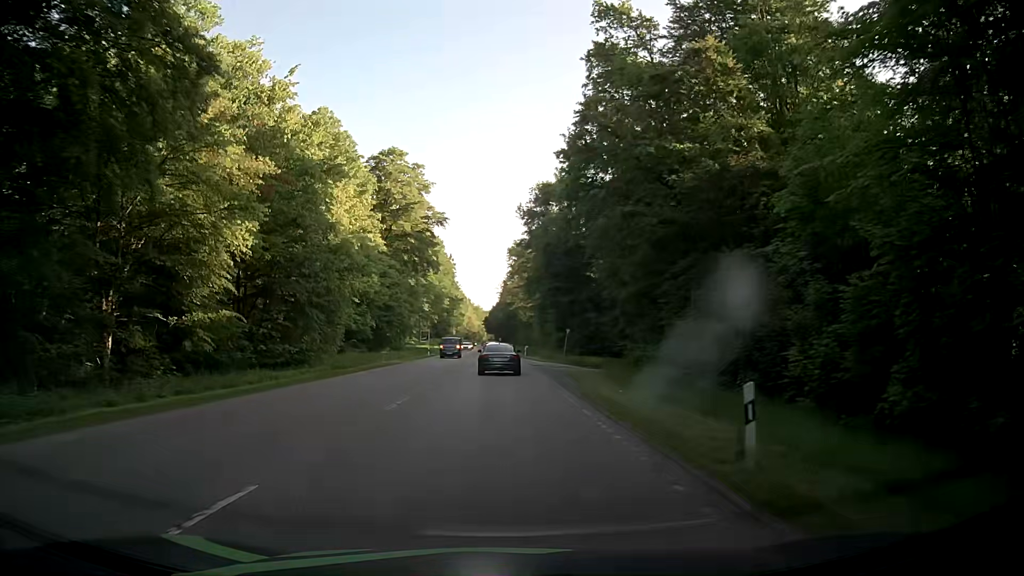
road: secondary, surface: asphalt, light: Day
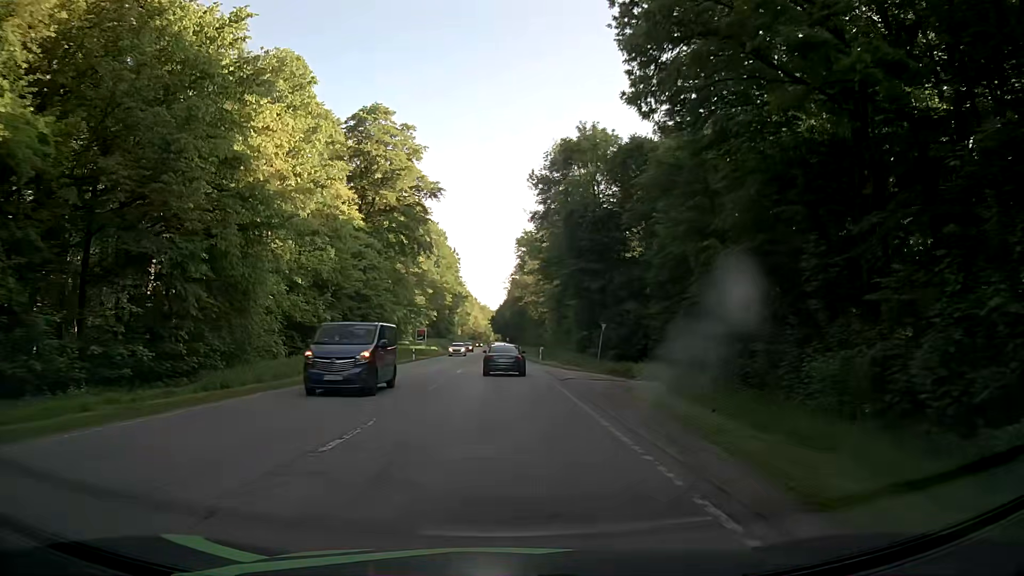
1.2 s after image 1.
(-0.1, +17.7) m; -1°
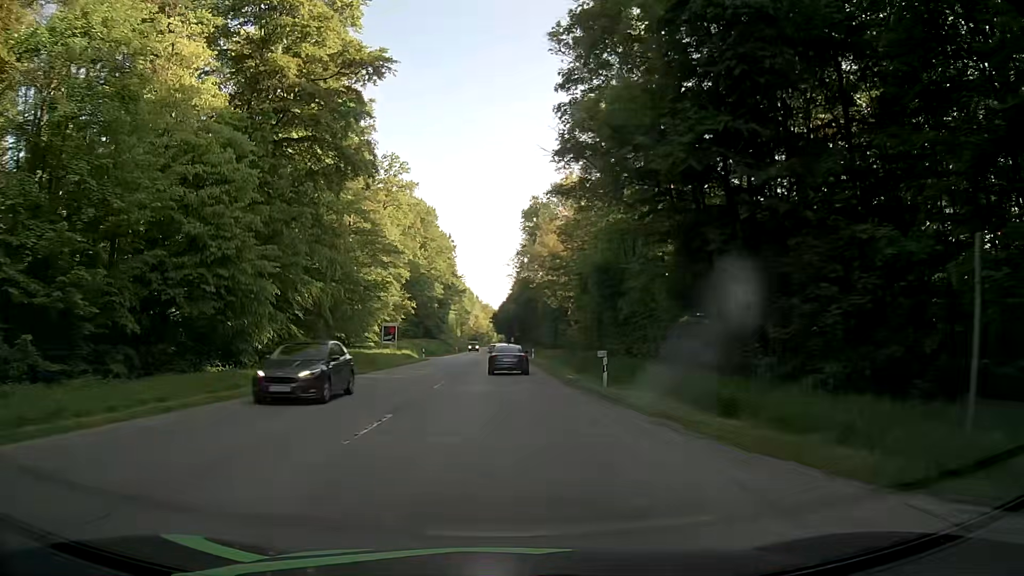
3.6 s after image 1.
(+0.1, +35.2) m; 0°
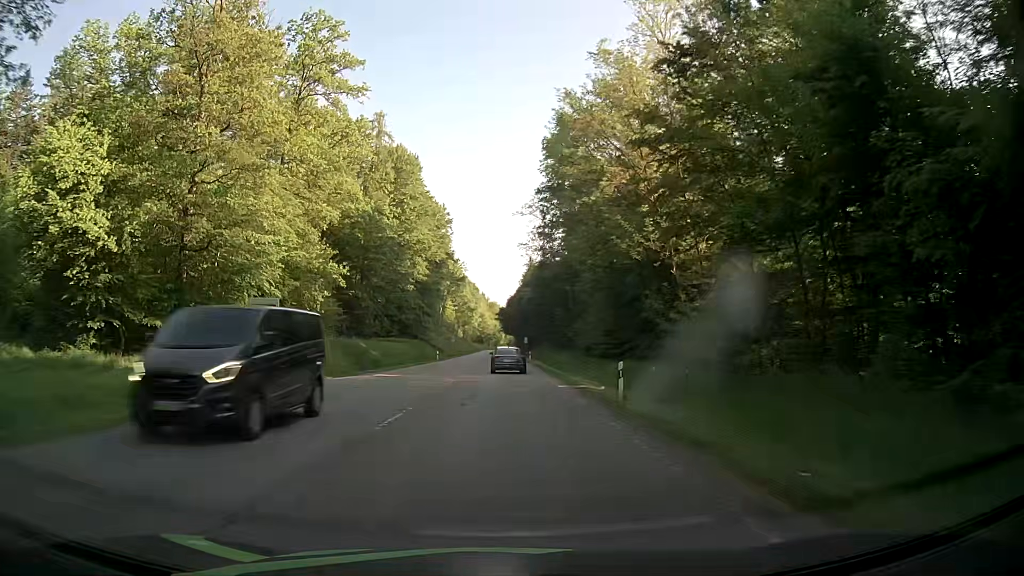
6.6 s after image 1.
(-0.1, +46.3) m; 0°
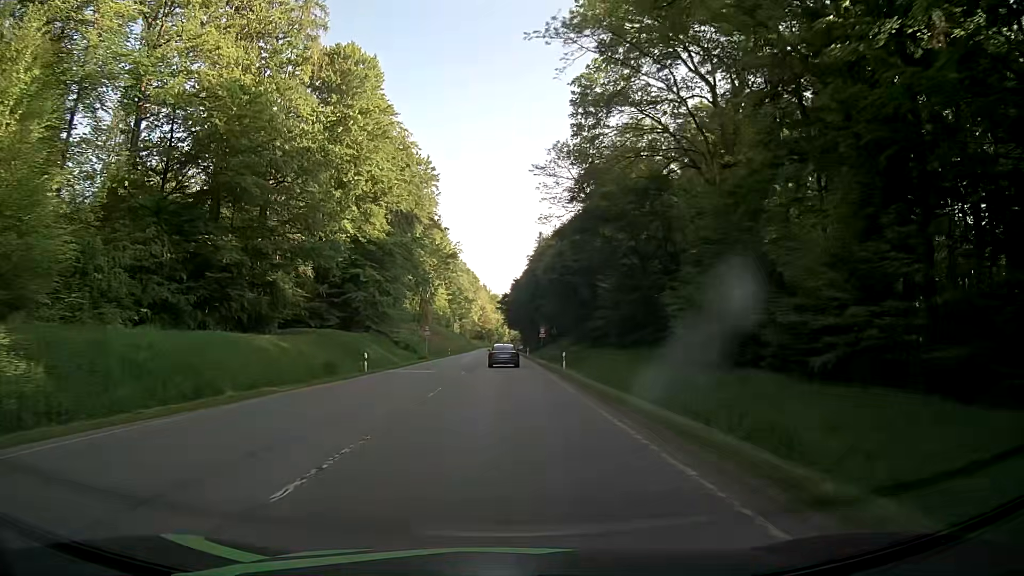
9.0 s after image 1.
(-0.5, +40.3) m; -2°
(0, +10) (0, +20) (0, +30) (0, +40) (0, +50) (0, +60) (0, +70) (+1, +80) (+1, +90) (+1, +100) m
